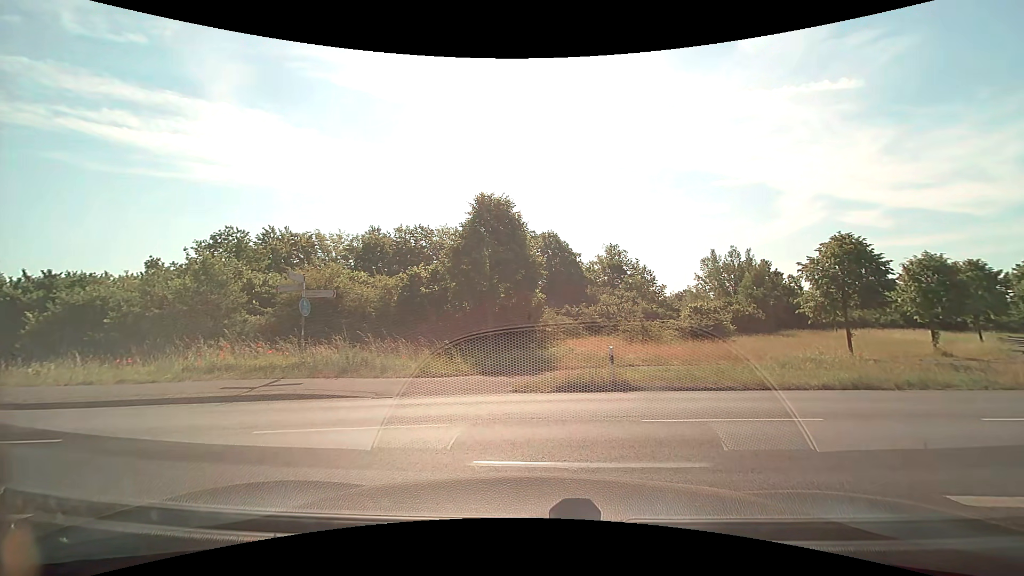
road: tertiary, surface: asphalt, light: Day
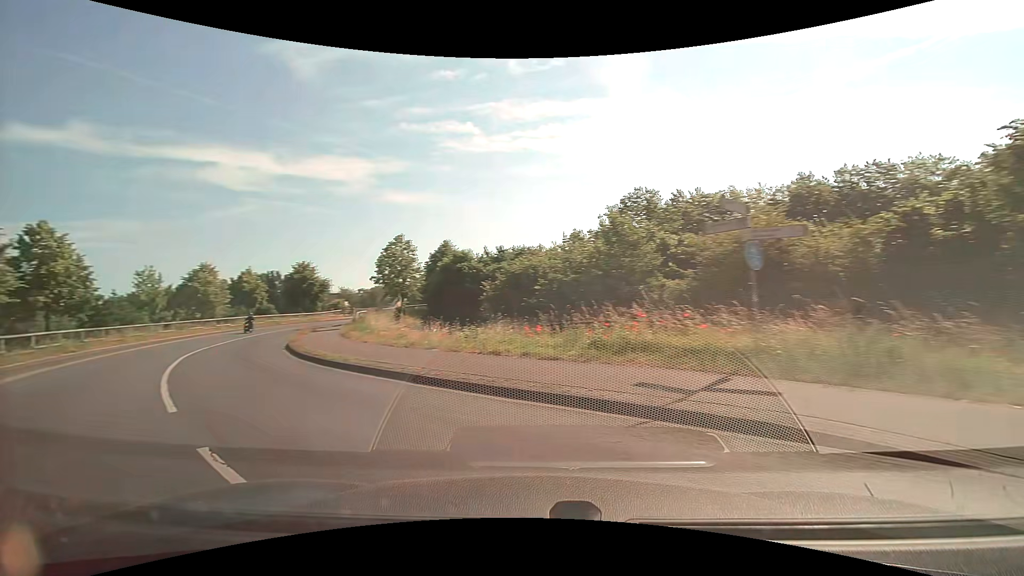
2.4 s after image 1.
(-2.2, +7.4) m; -41°
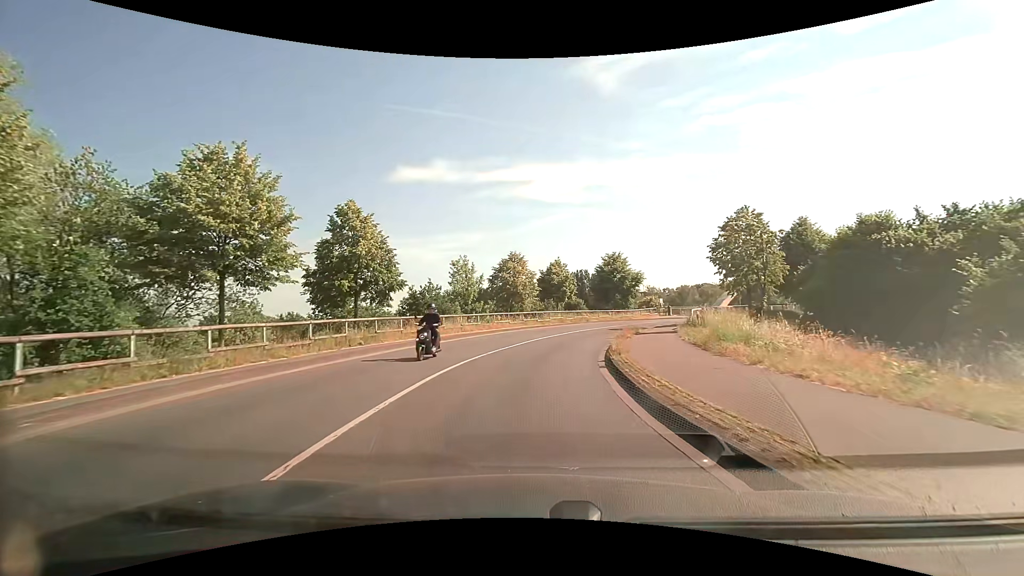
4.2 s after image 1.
(-5.6, +11.7) m; -36°
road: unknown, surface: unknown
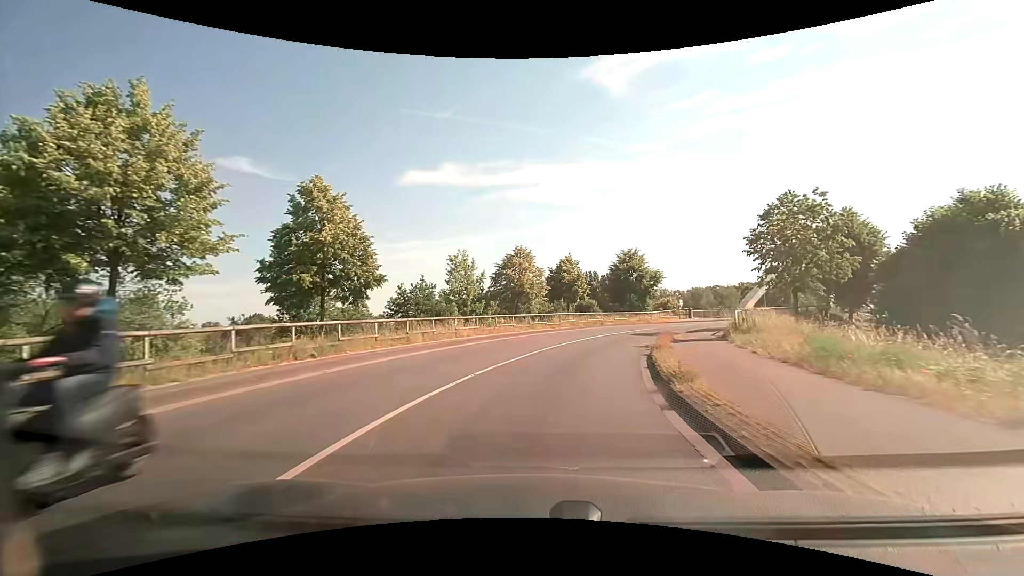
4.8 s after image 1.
(-0.1, +5.6) m; -1°
(0, +10) (+2, +20) (+5, +29) (+9, +38) (+15, +47) (+22, +54) (+29, +61) (+36, +68) (+44, +74) (+51, +81) m
